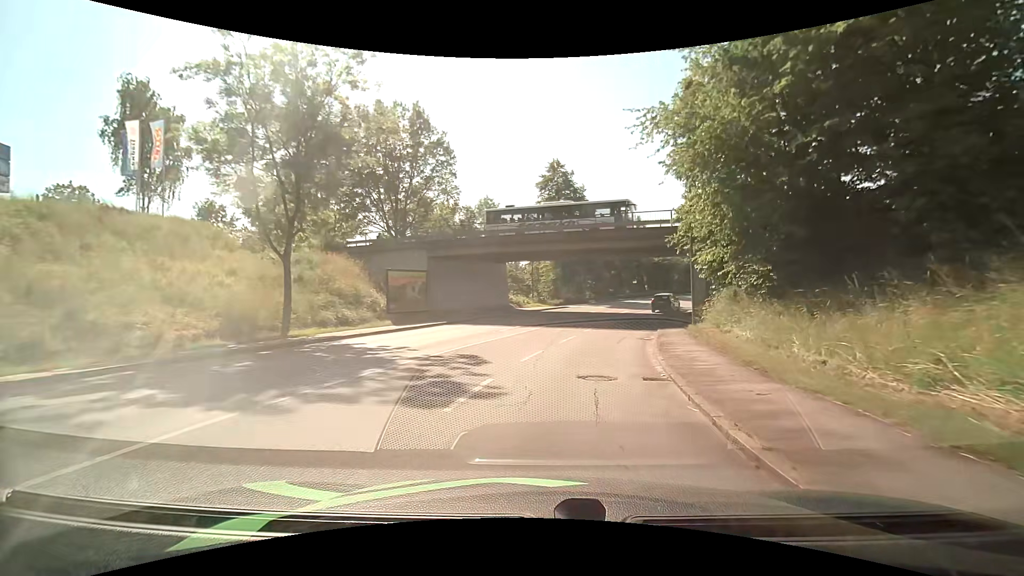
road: tertiary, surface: asphalt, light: Day
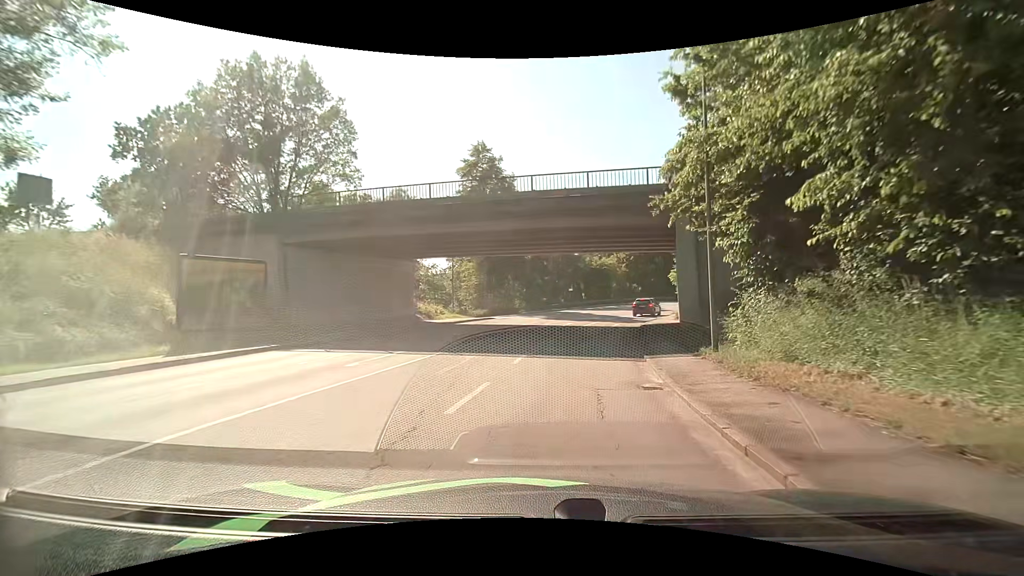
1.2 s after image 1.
(+0.9, +11.9) m; +8°
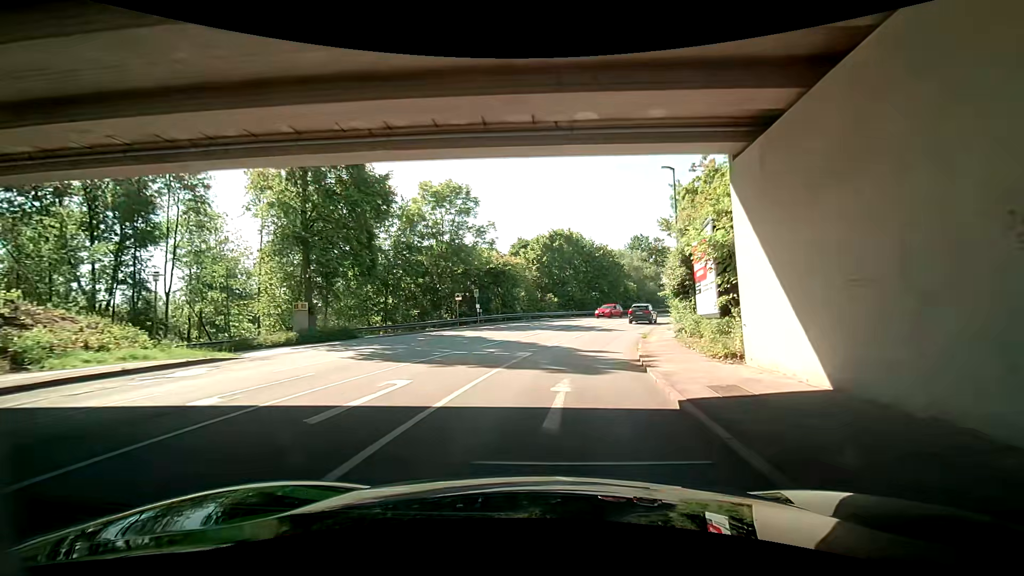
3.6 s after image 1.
(+2.4, +23.6) m; +9°
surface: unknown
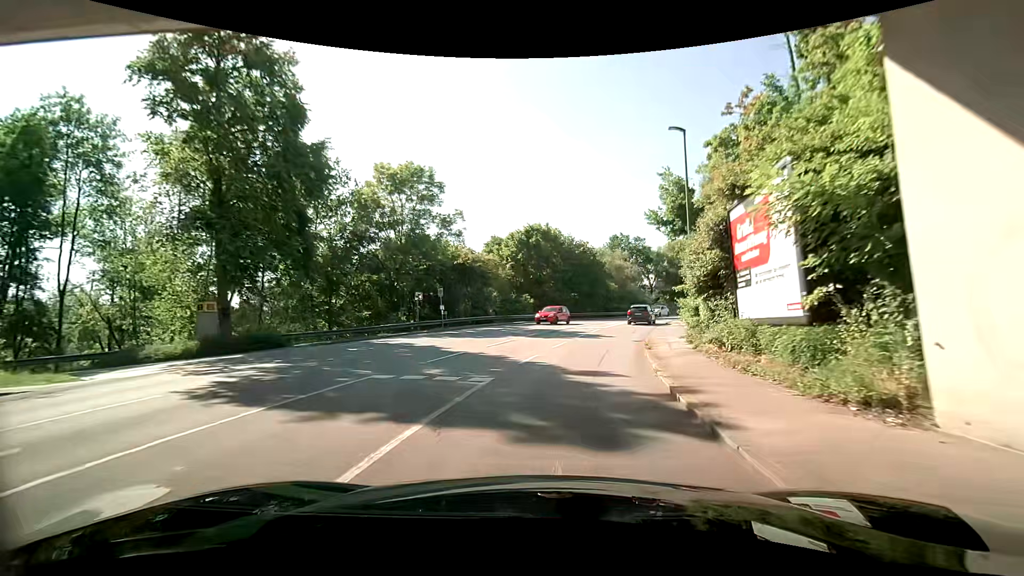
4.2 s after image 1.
(0.0, +5.8) m; +2°
(+1, +10) (+2, +20) (+5, +29) (+9, +39) (+12, +48) (+17, +57) (+23, +65) (+29, +73) (+36, +80) (+42, +88) m
